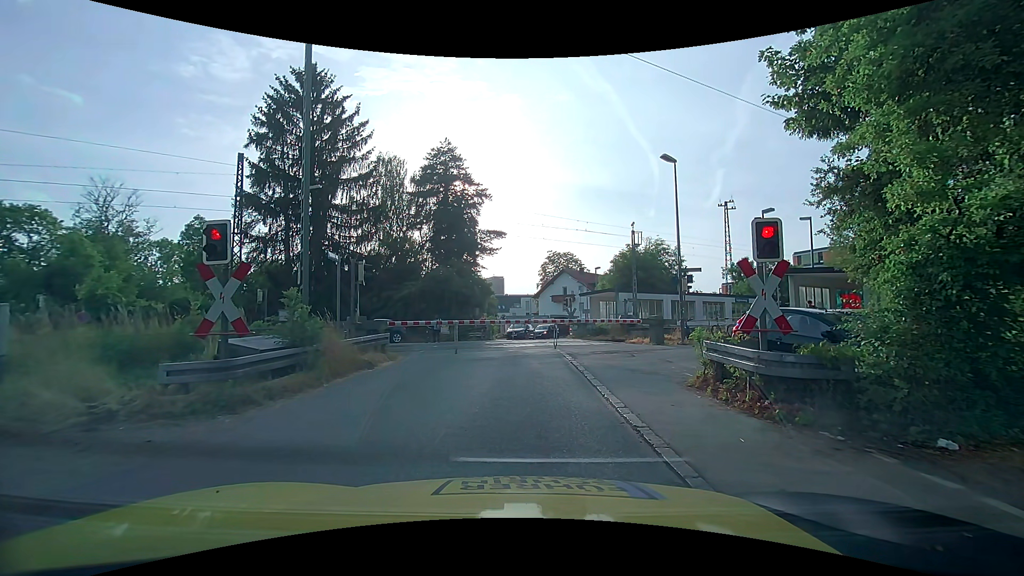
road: unclassified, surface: asphalt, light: Day
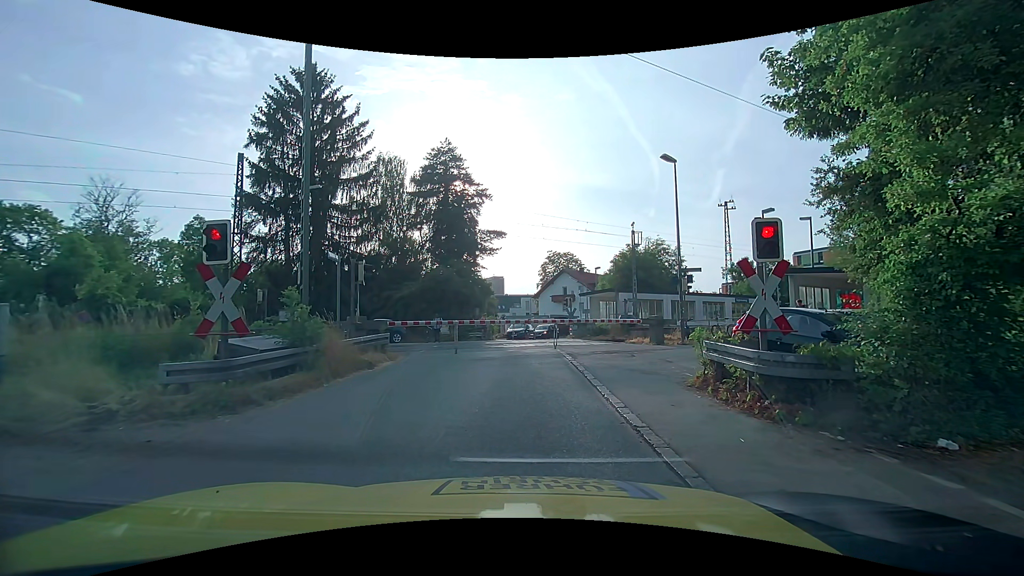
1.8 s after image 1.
(0.0, 0.0) m; 0°
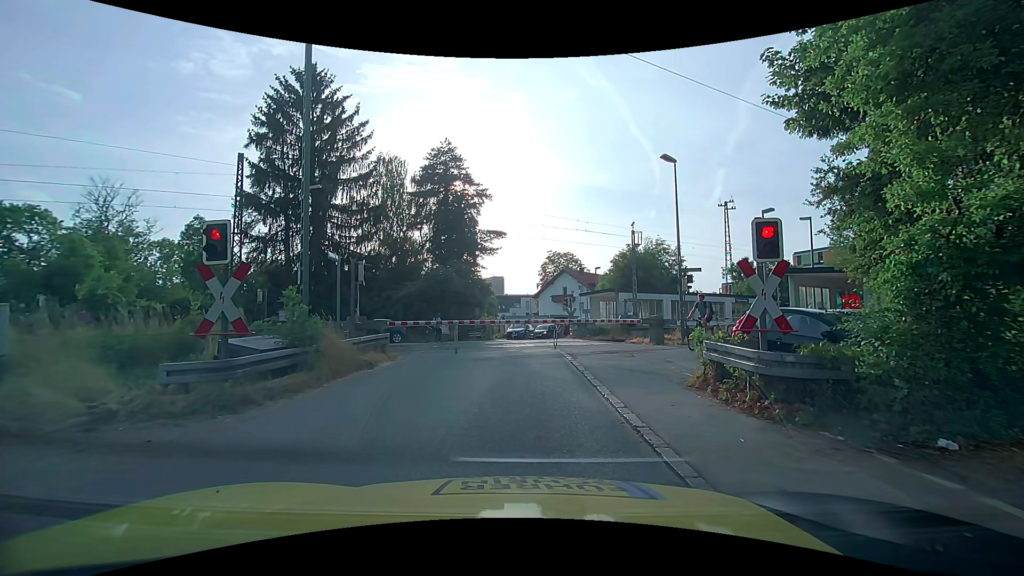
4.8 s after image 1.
(0.0, 0.0) m; 0°
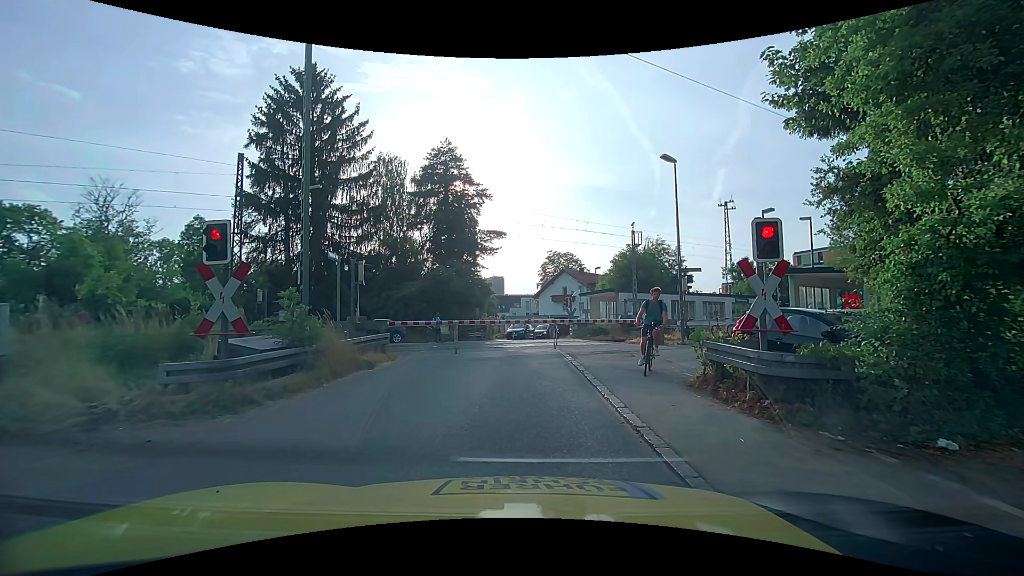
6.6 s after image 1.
(0.0, 0.0) m; 0°
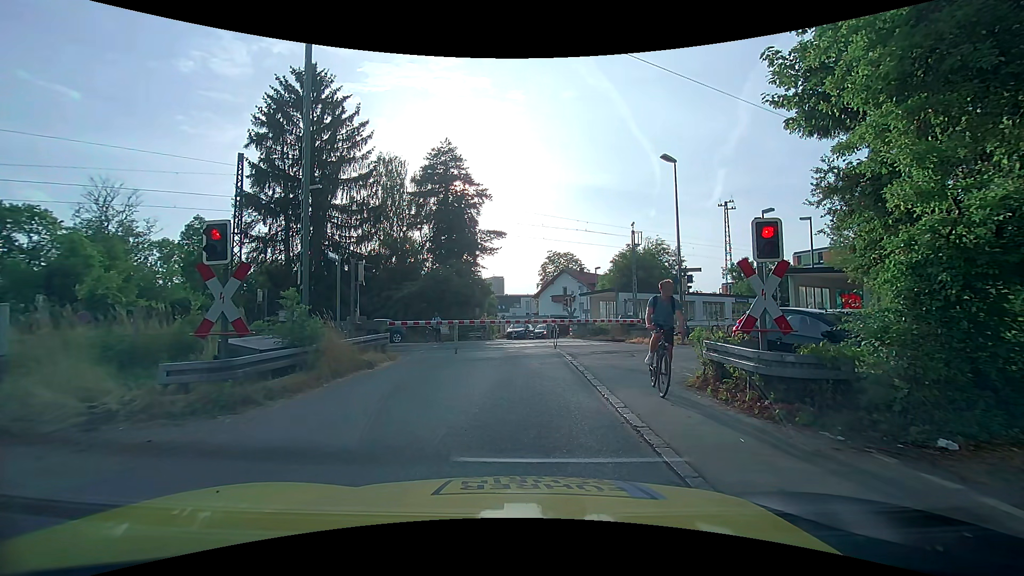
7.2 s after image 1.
(0.0, 0.0) m; 0°
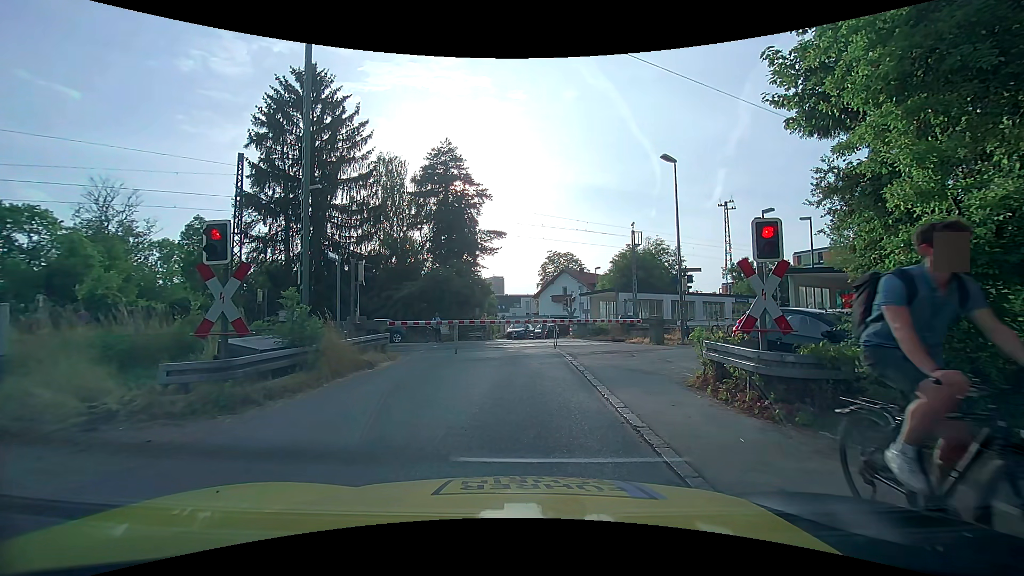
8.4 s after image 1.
(0.0, 0.0) m; 0°
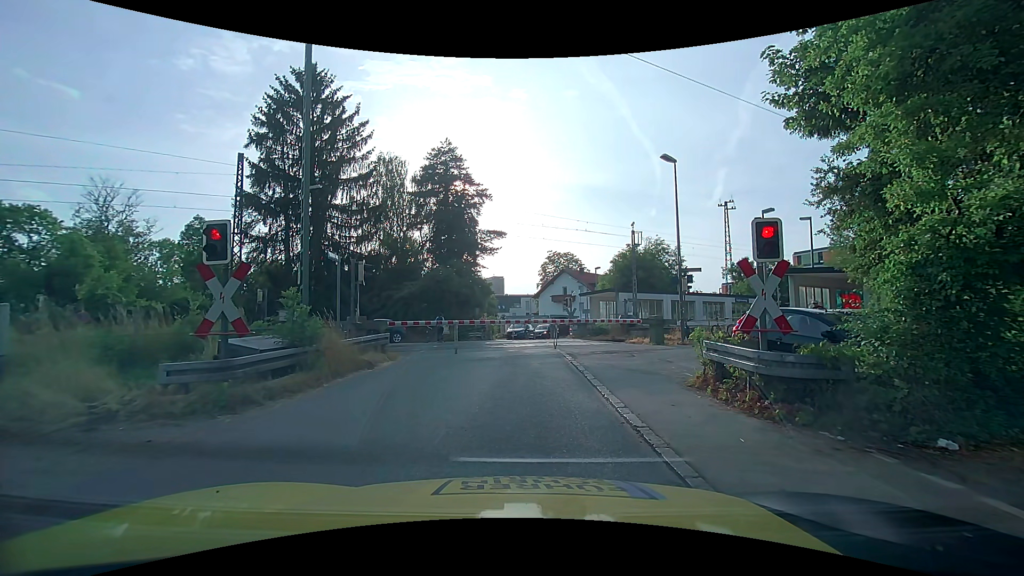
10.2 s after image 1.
(0.0, 0.0) m; 0°
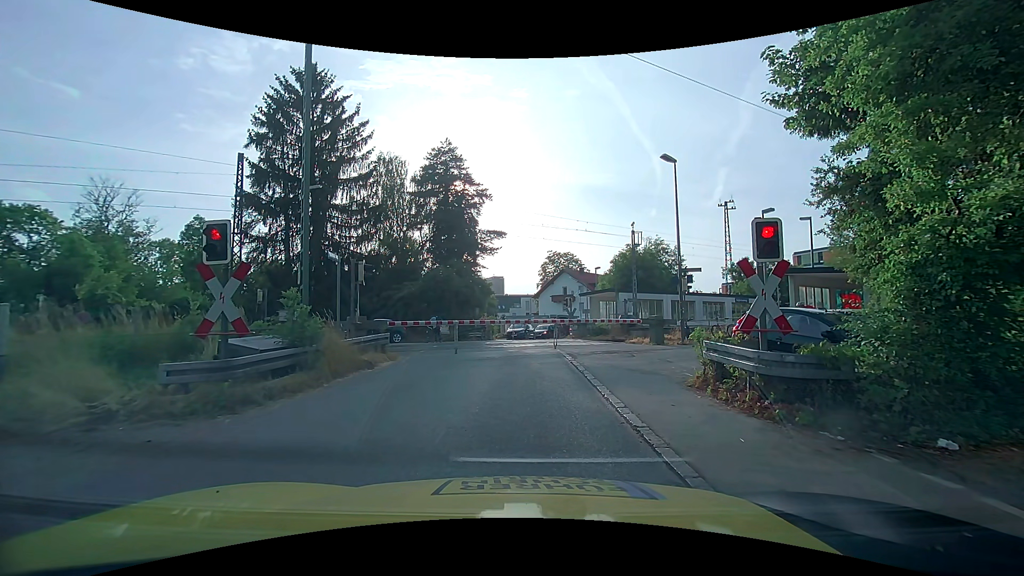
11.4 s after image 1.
(0.0, 0.0) m; 0°
